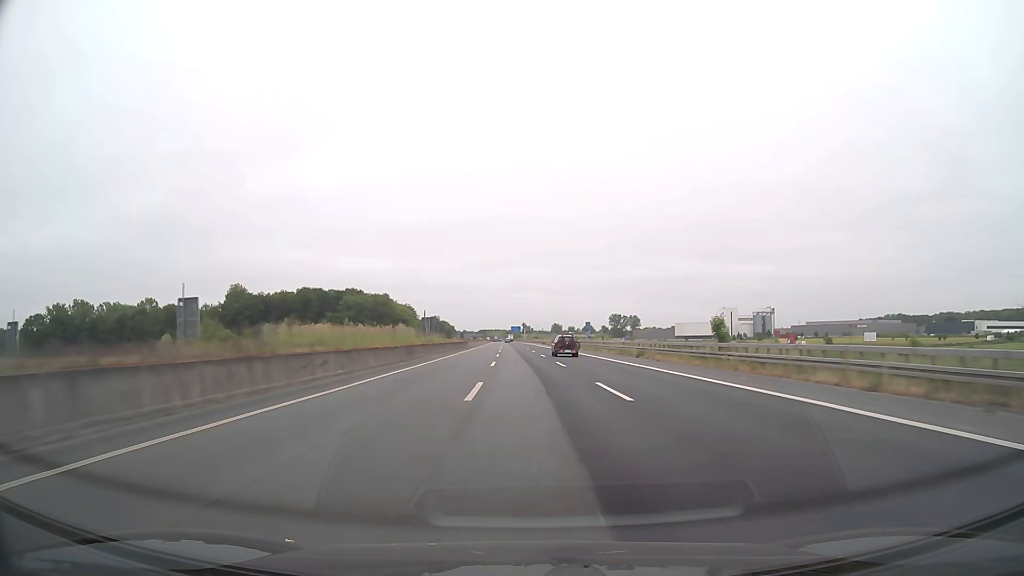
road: motorway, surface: asphalt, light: Day
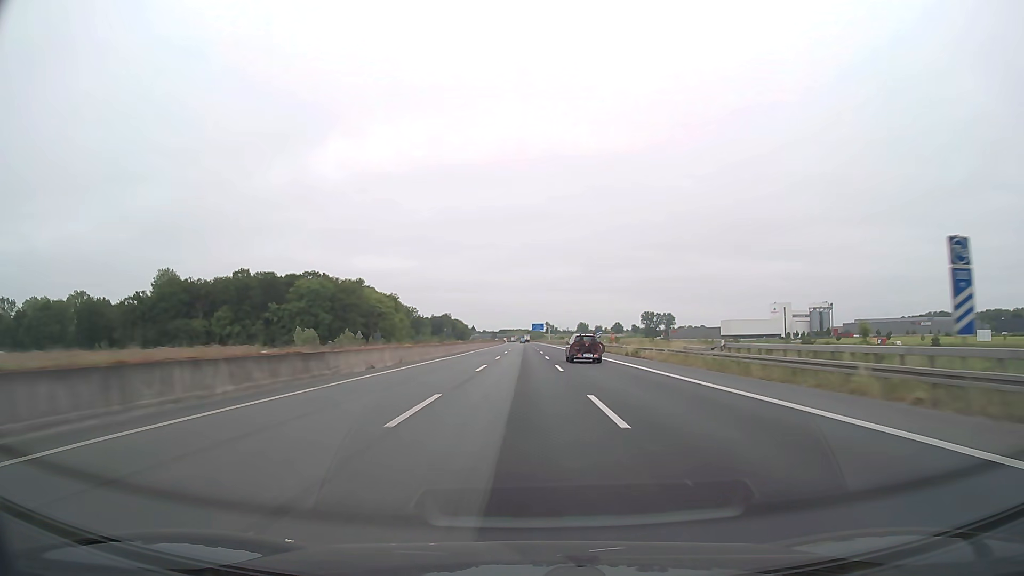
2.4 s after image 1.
(-1.1, +78.0) m; -2°
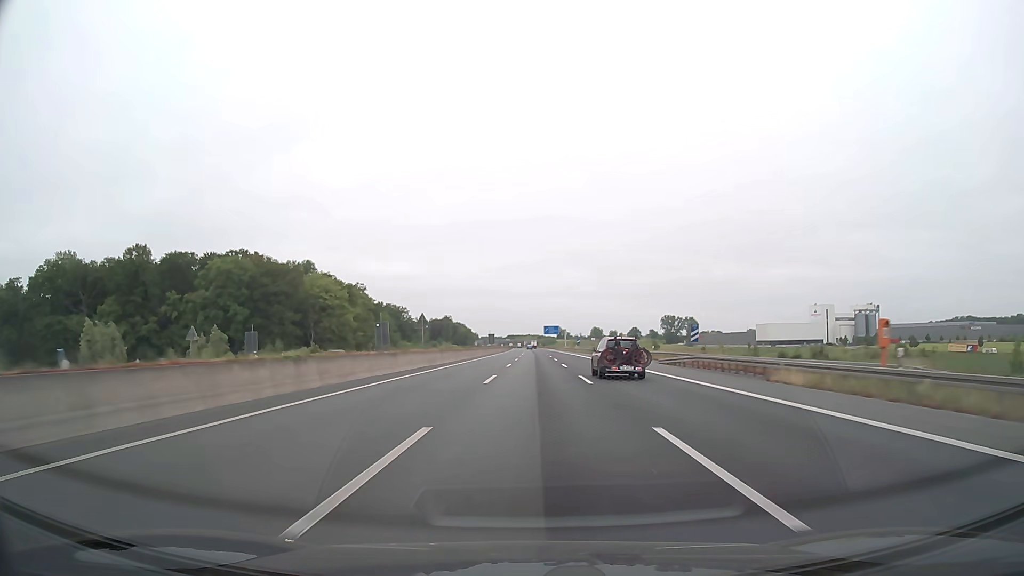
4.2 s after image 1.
(-0.5, +60.8) m; -1°
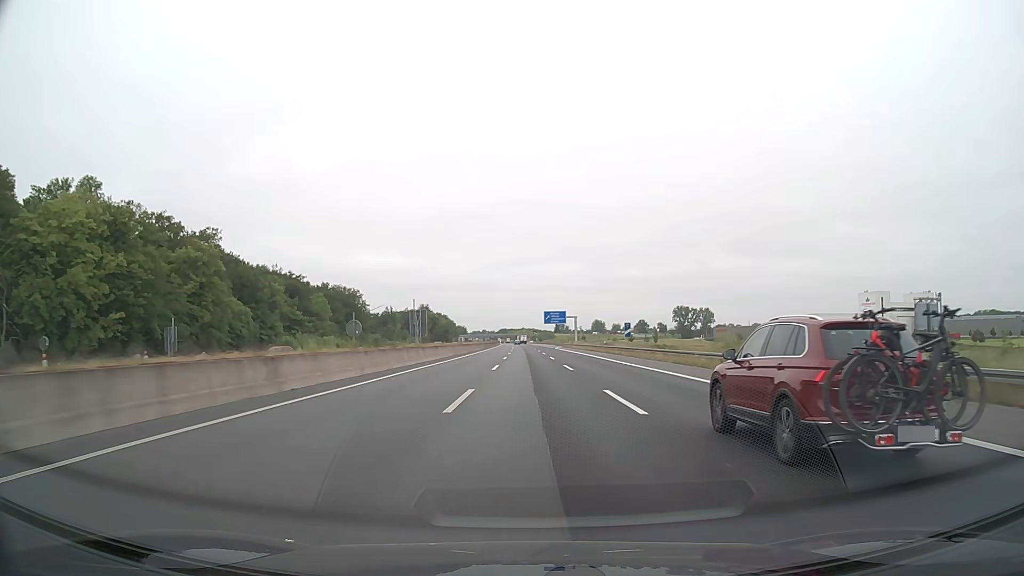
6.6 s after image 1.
(+0.5, +84.0) m; 0°
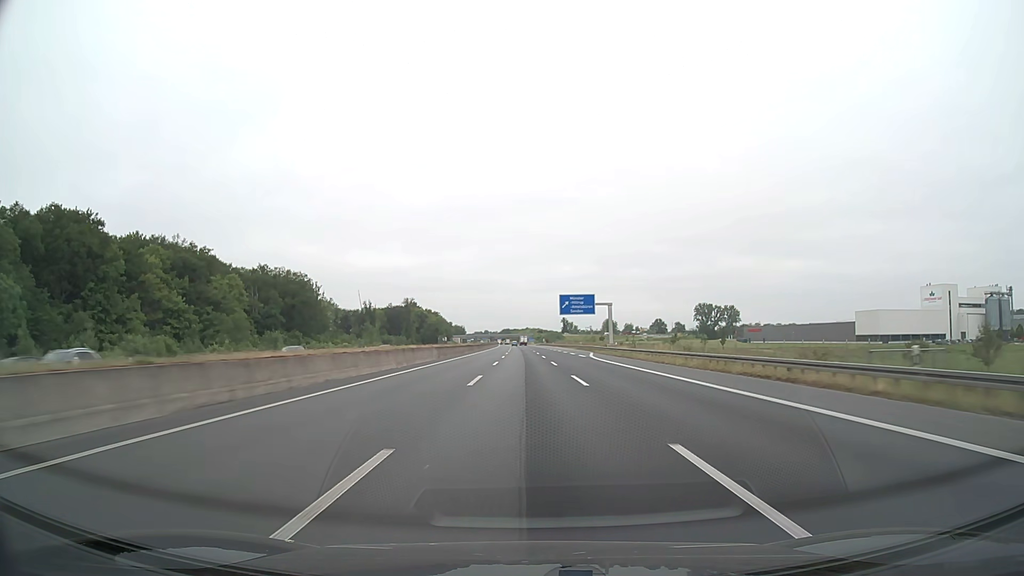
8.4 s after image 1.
(-0.2, +65.2) m; 0°
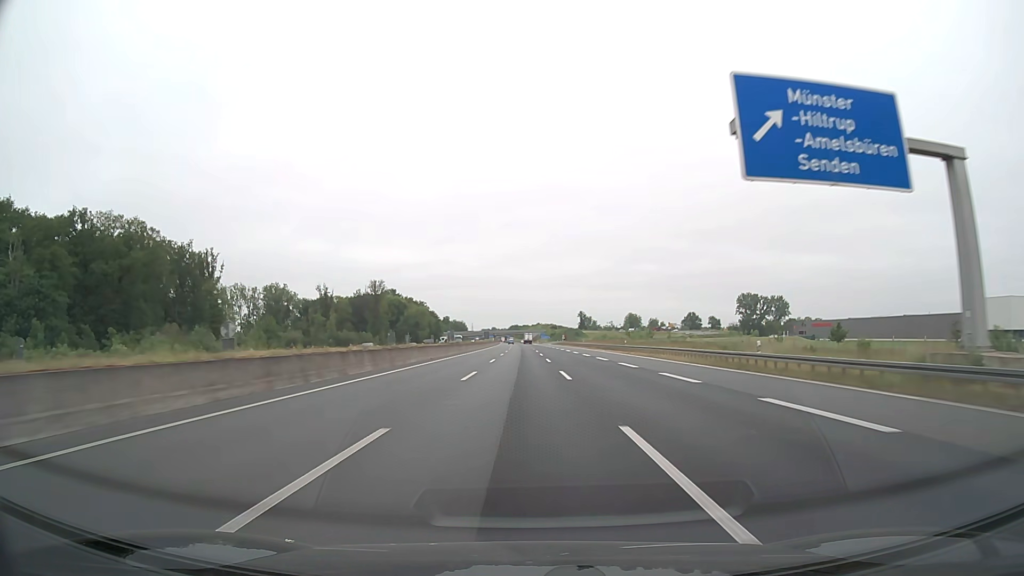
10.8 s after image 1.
(-0.4, +89.9) m; -1°
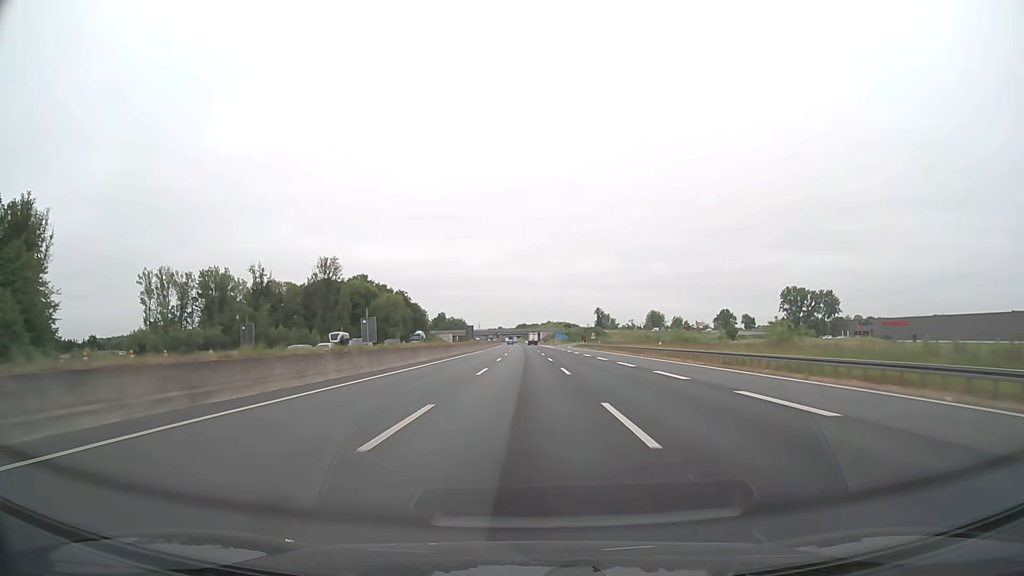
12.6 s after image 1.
(-0.5, +69.5) m; -1°
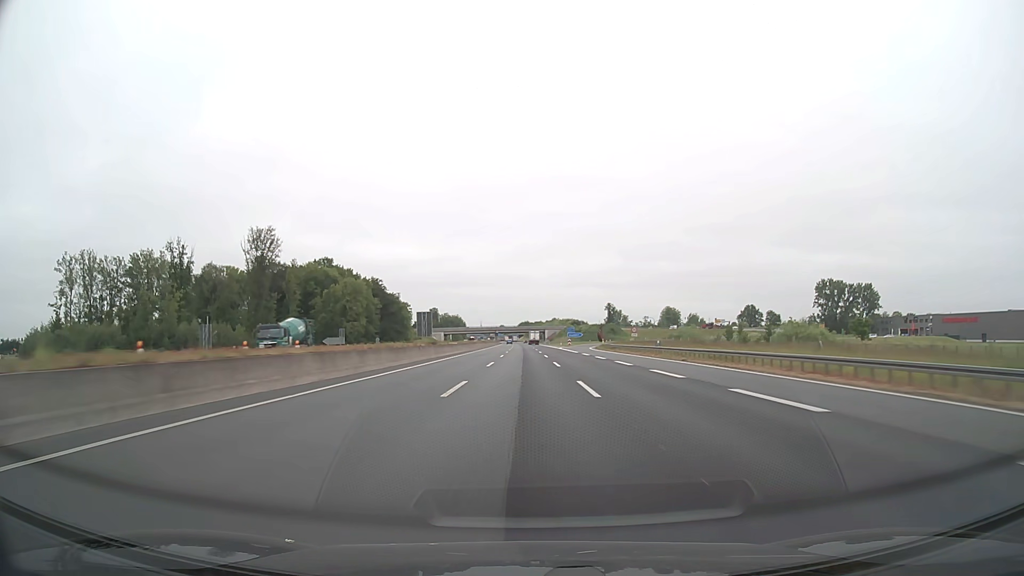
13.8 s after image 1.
(-0.2, +47.4) m; 0°
(0, +10) (0, +20) (0, +30) (0, +40) (0, +50) (0, +60) (0, +70) (0, +80) (-1, +90) (-1, +100) m
